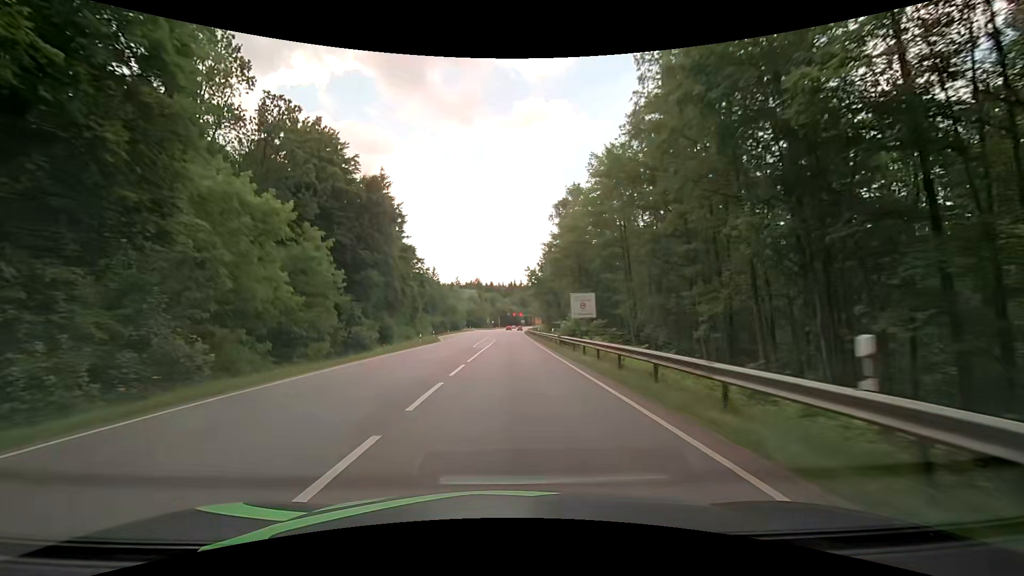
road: secondary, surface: asphalt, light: Day
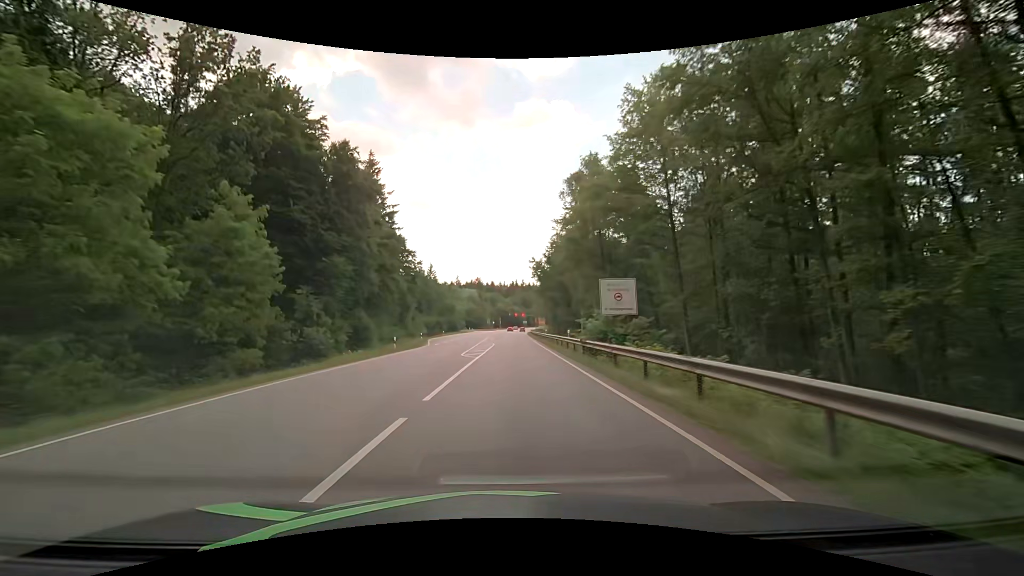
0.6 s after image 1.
(+0.1, +10.7) m; +1°
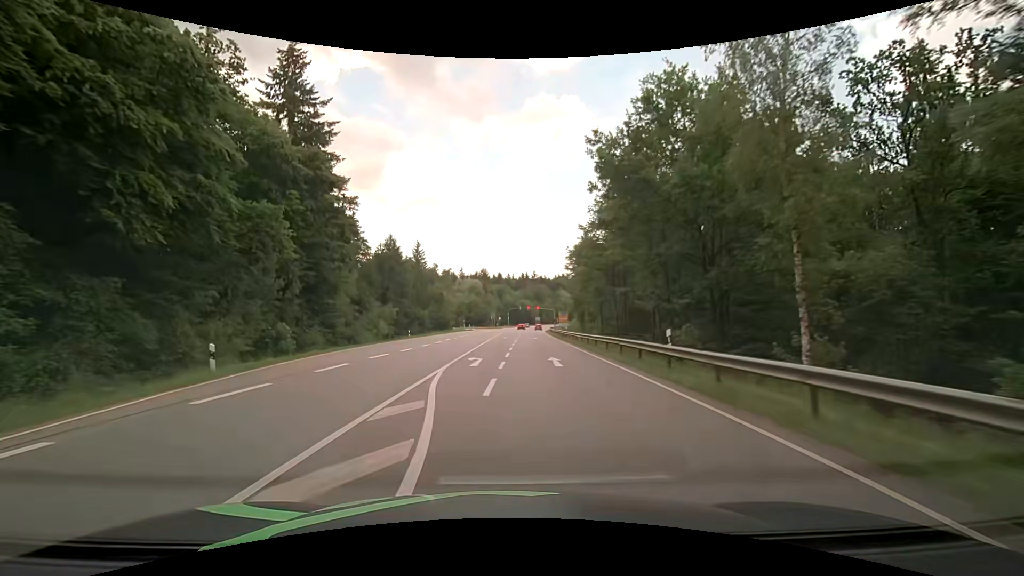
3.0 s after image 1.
(-0.5, +41.8) m; -1°
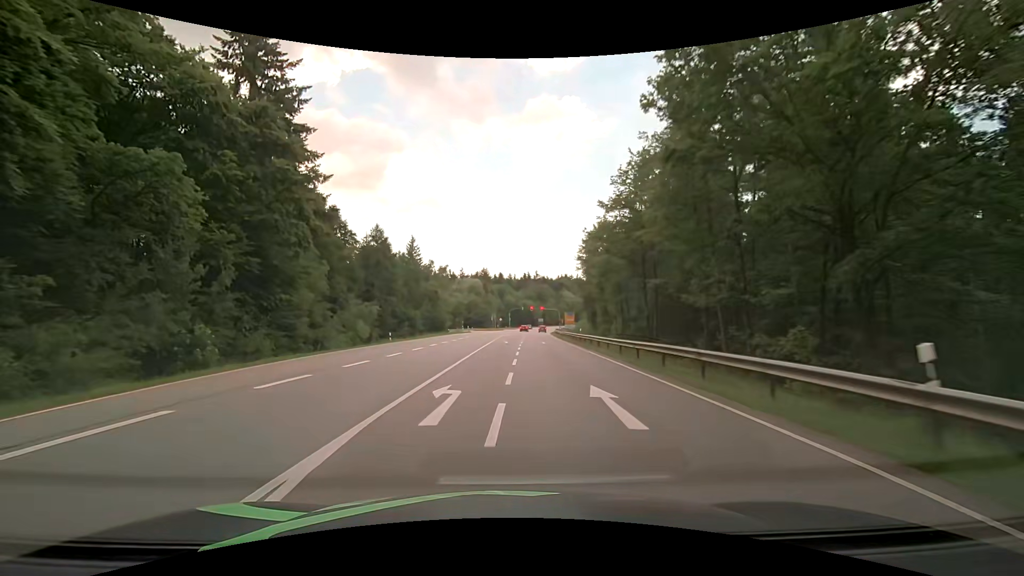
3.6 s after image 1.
(0.0, +9.8) m; 0°
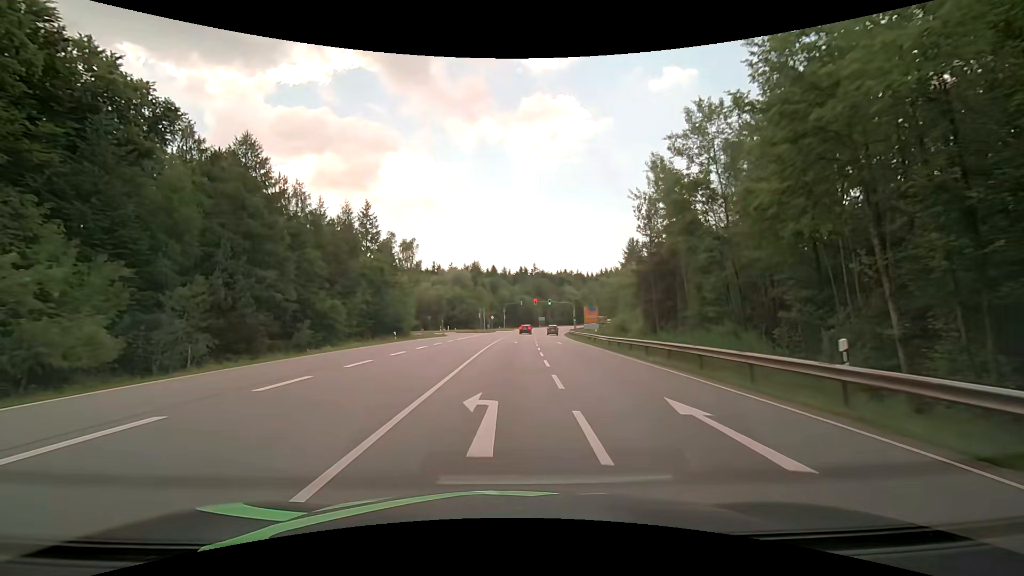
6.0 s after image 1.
(+0.3, +36.4) m; +1°
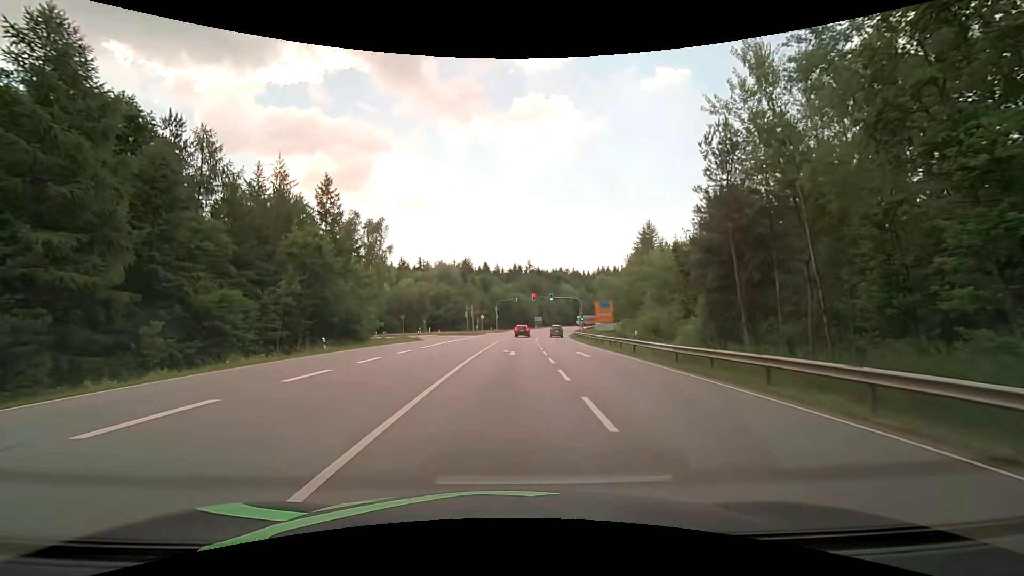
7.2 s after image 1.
(+0.1, +16.2) m; +1°
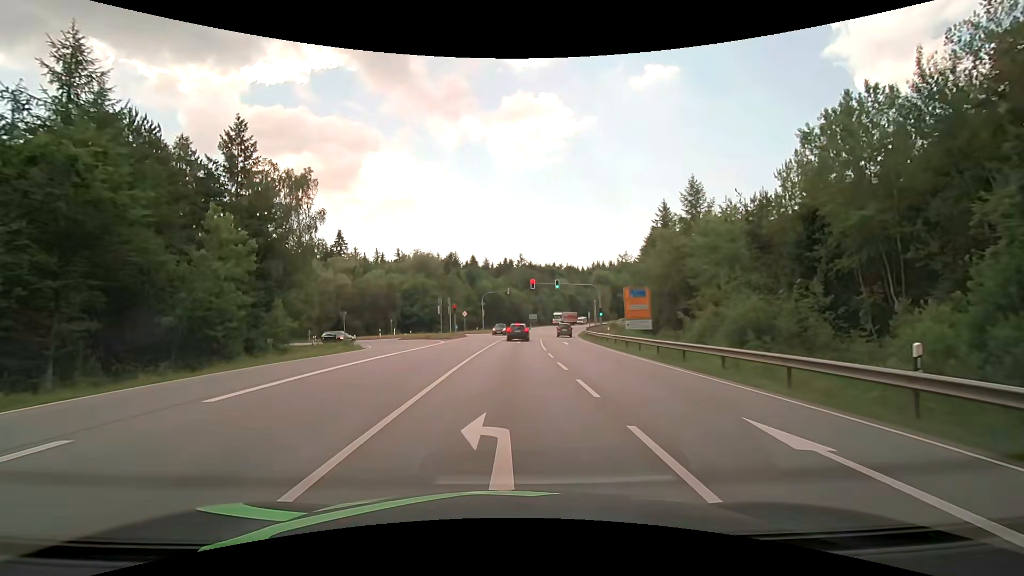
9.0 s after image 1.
(+0.2, +20.6) m; +1°
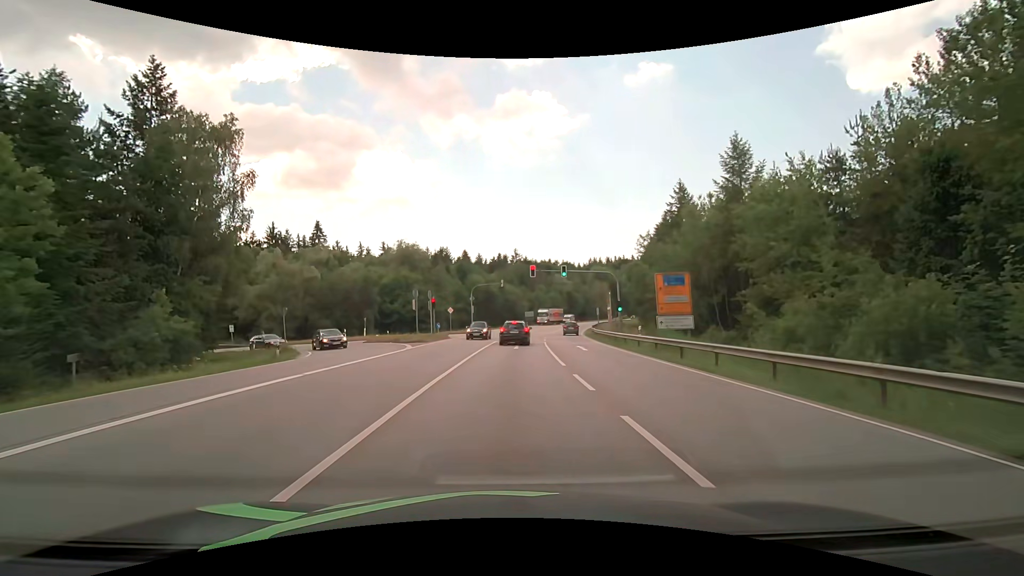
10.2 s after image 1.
(0.0, +11.1) m; 0°
